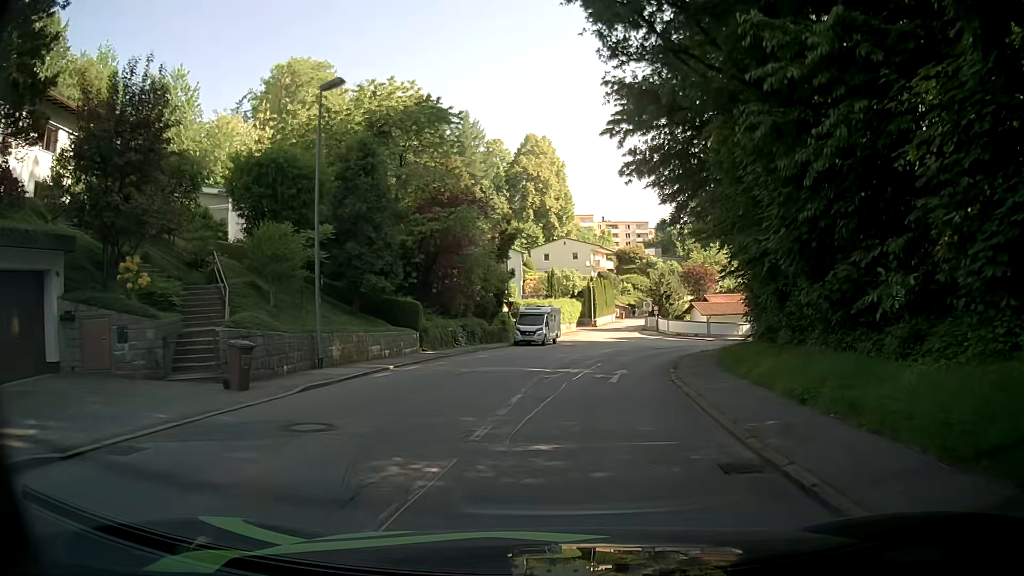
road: residential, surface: asphalt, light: Day
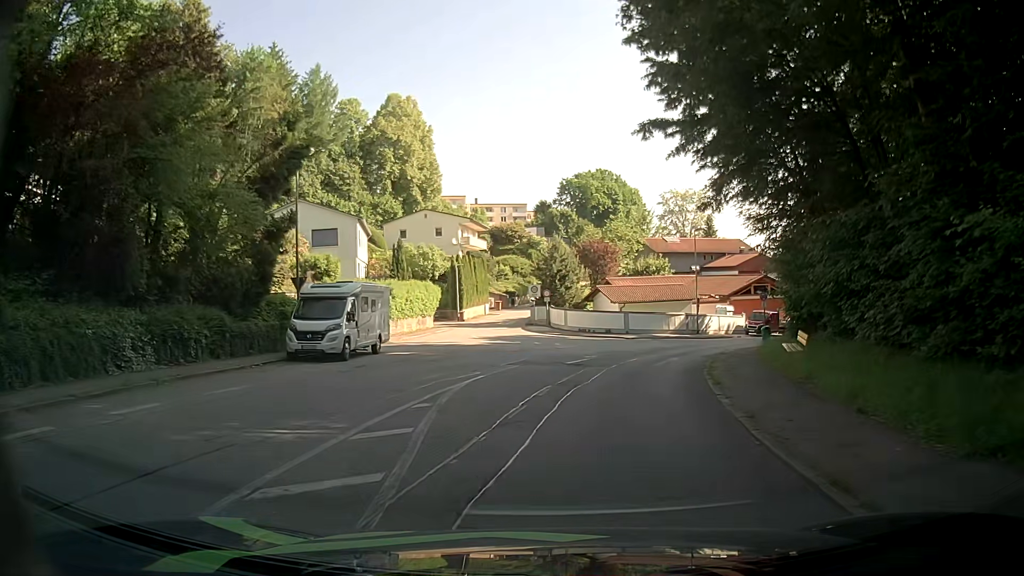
(+1.8, +22.7) m; +11°
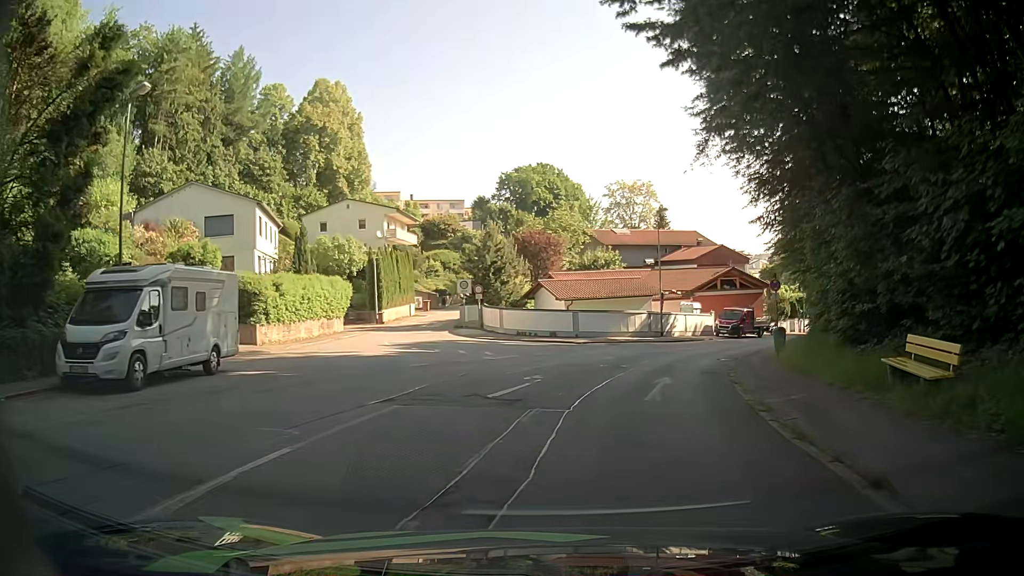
(+0.3, +9.2) m; +5°
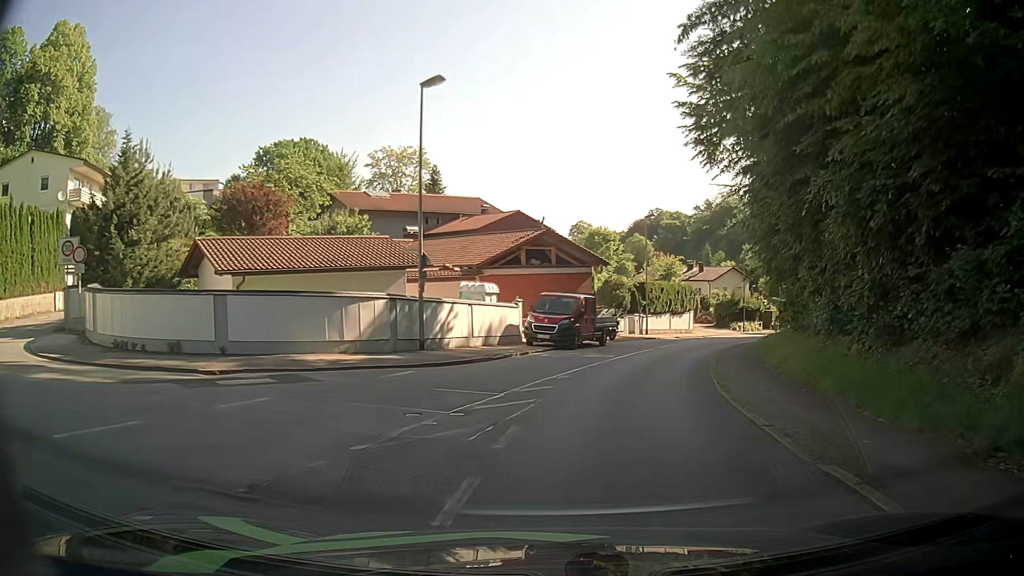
(+3.6, +23.2) m; +19°
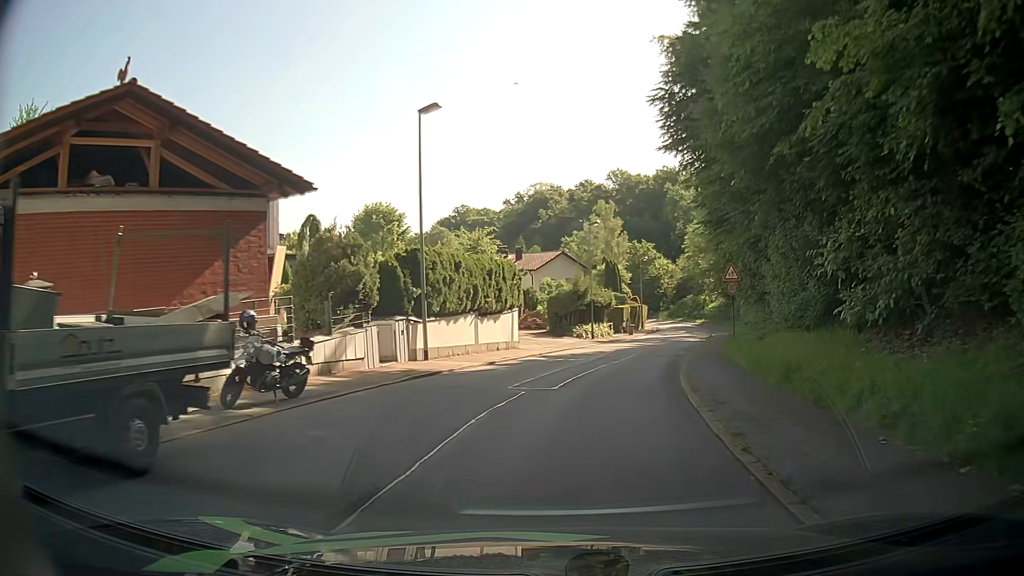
(+4.4, +24.5) m; +17°
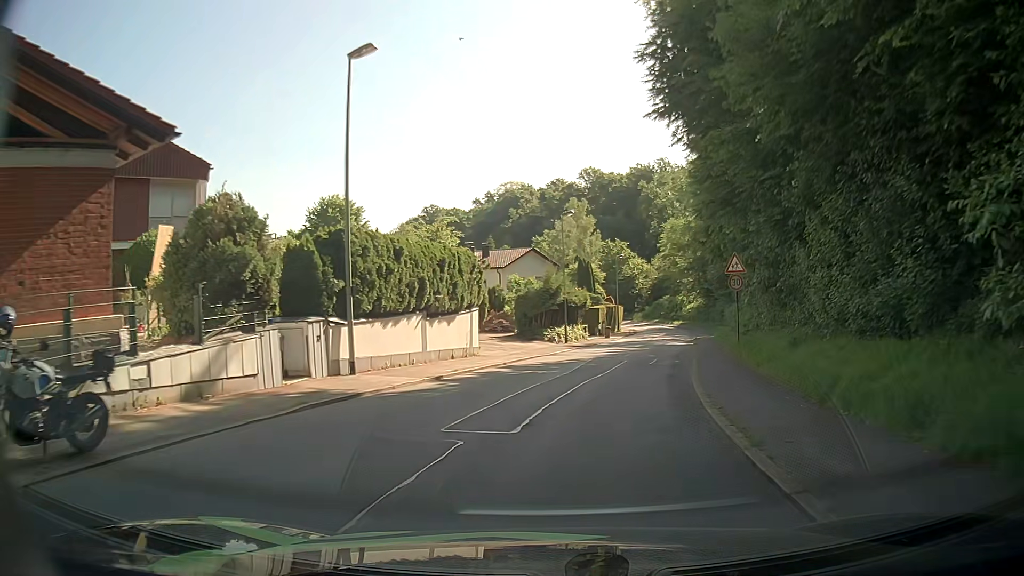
(+0.1, +5.1) m; +3°
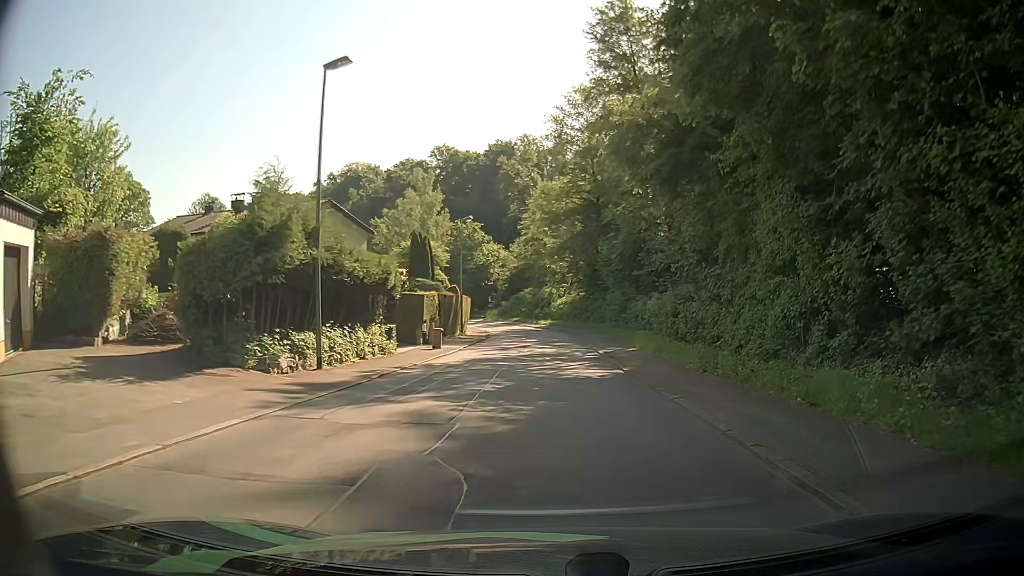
(+2.6, +24.7) m; +13°
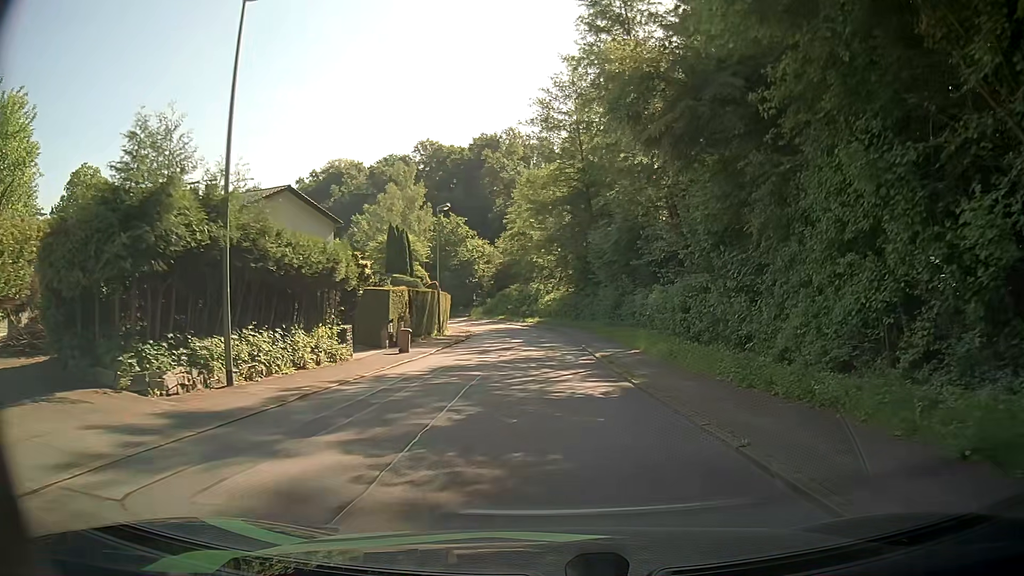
(0.0, +4.6) m; +1°
